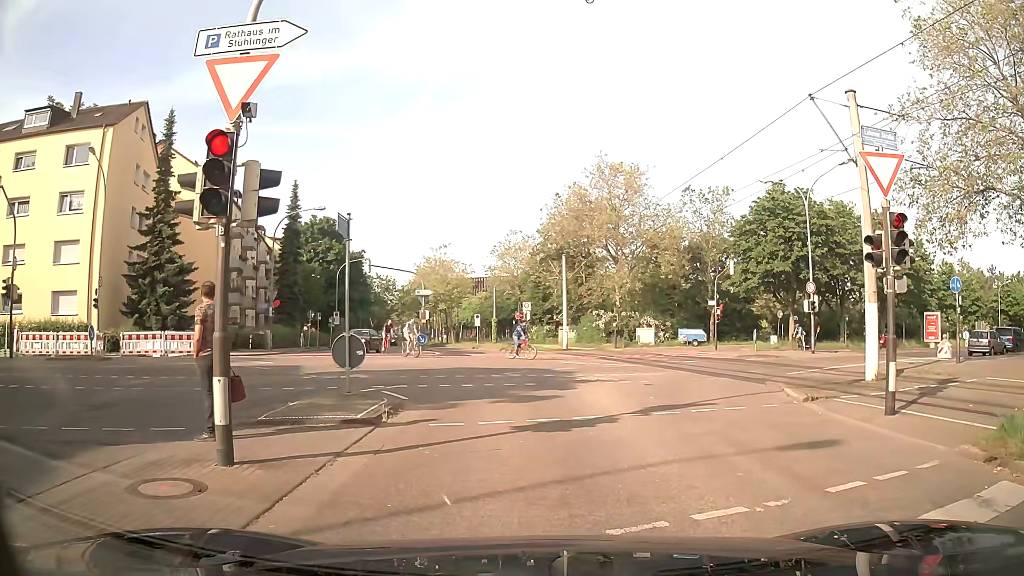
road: tertiary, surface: asphalt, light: Day
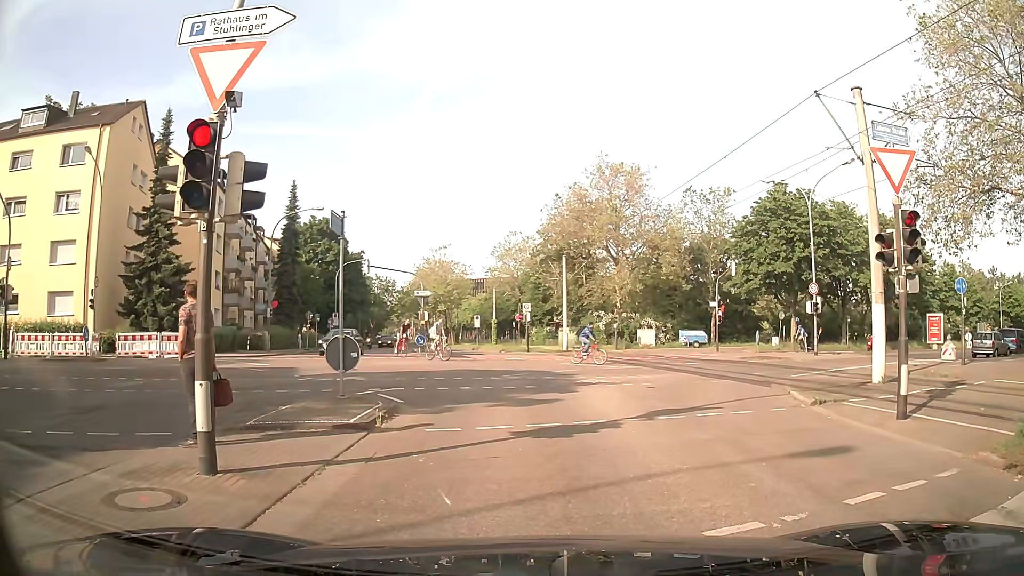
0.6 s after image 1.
(0.0, +0.3) m; 0°
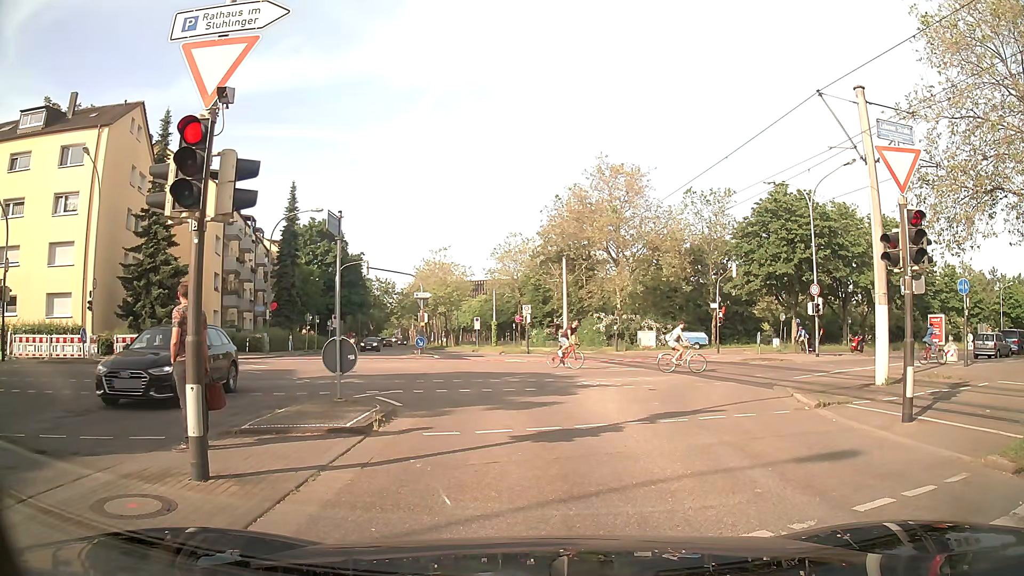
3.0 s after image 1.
(0.0, +0.2) m; 0°
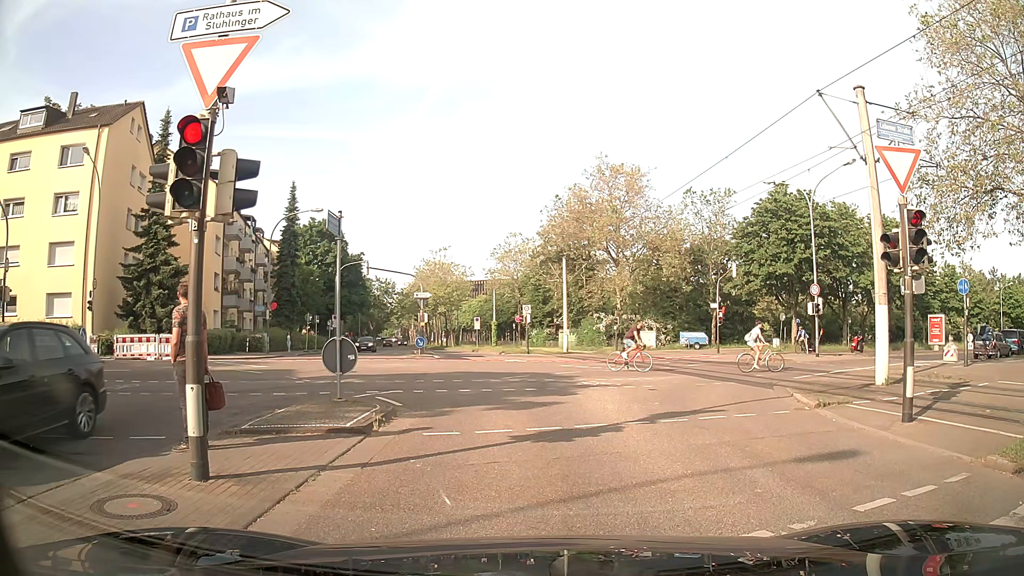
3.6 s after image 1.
(0.0, 0.0) m; 0°
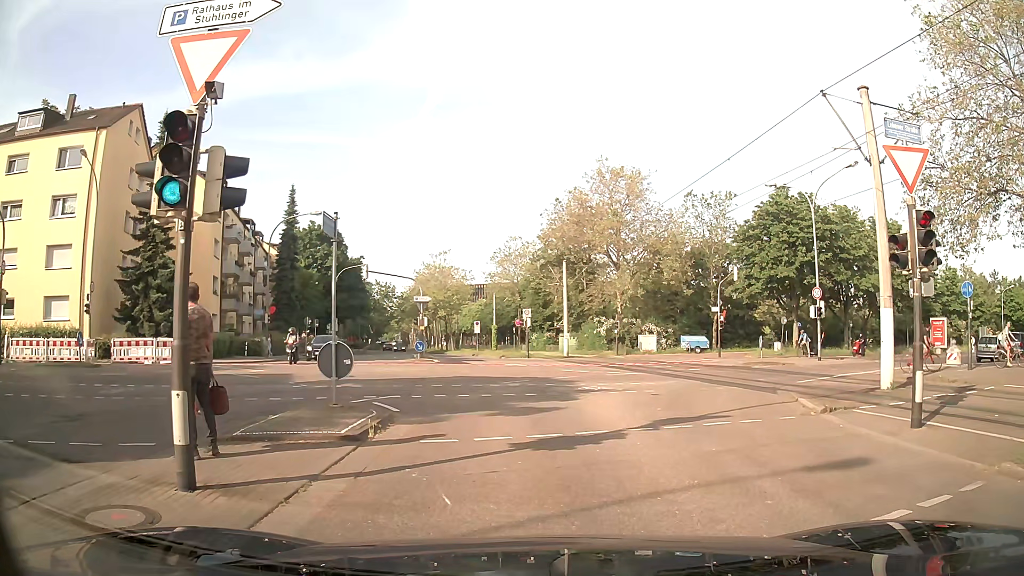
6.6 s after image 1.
(0.0, +0.3) m; 0°
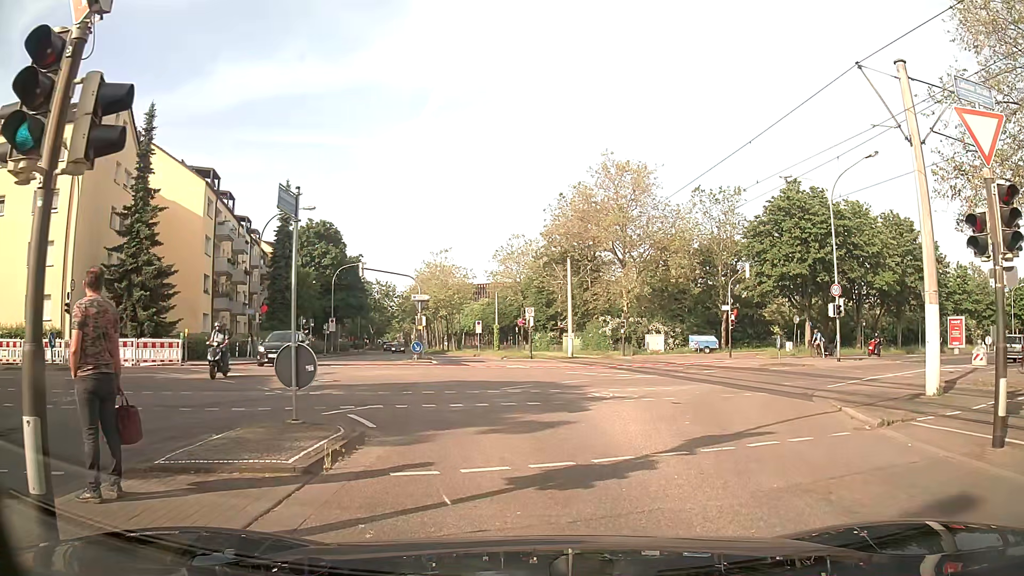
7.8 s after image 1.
(0.0, +2.2) m; +1°
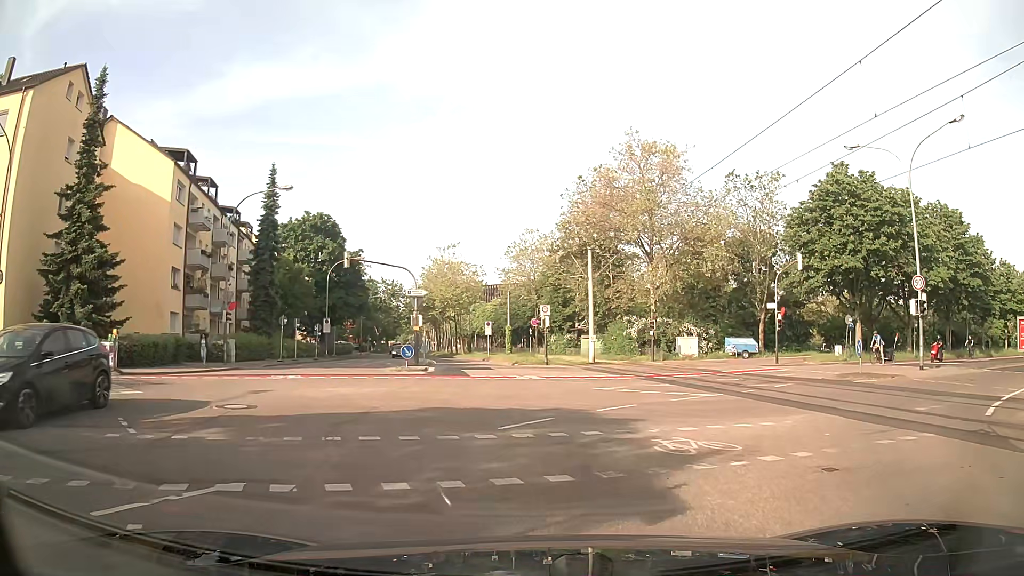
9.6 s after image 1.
(-0.2, +6.9) m; -1°
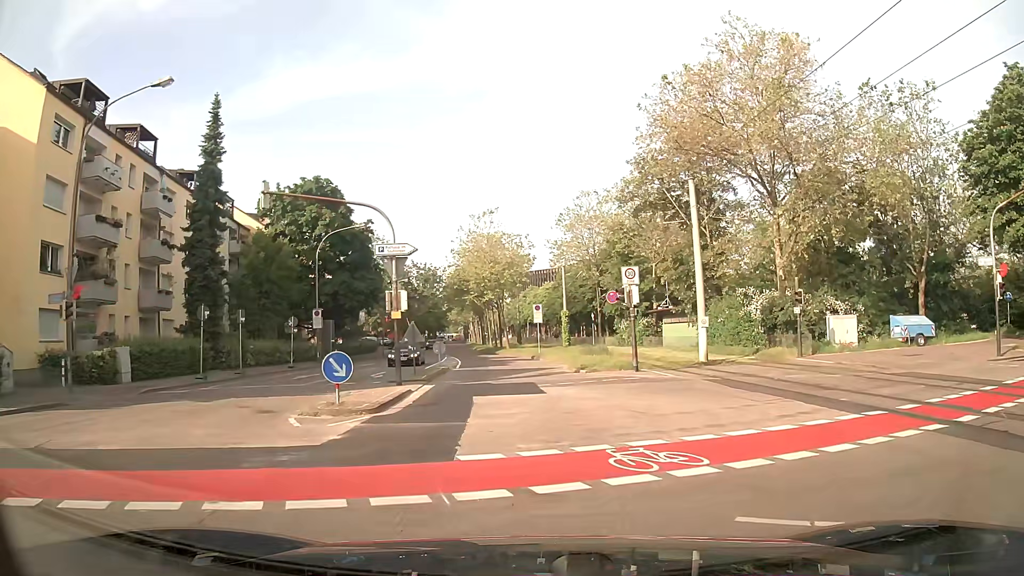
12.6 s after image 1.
(-1.0, +17.6) m; -6°
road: residential
(0, +10) (-1, +20) (-1, +30) (-3, +40) (-4, +50) (-5, +60) (-6, +70) (-8, +80) (-9, +89) (-10, +99) m
